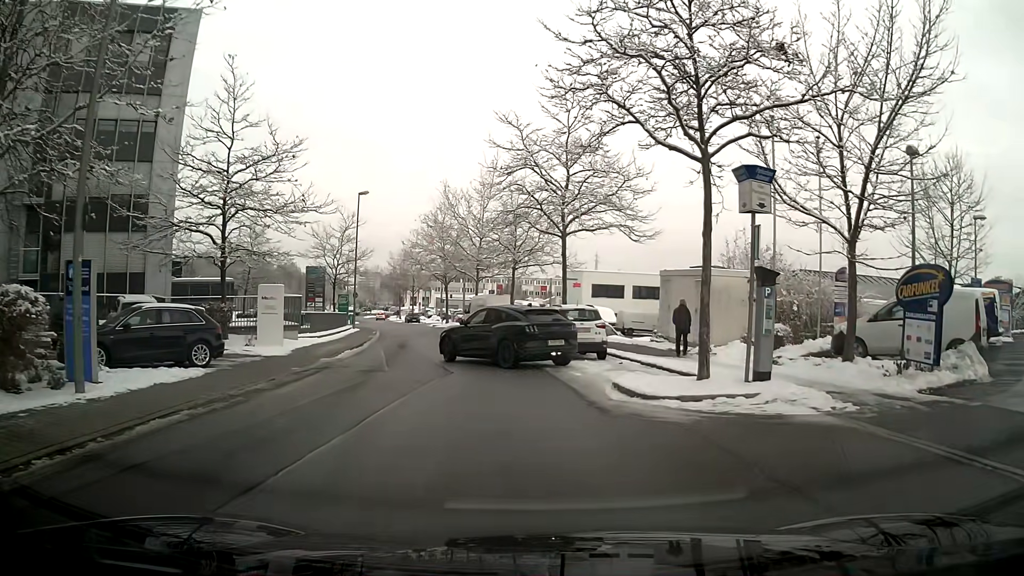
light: Day
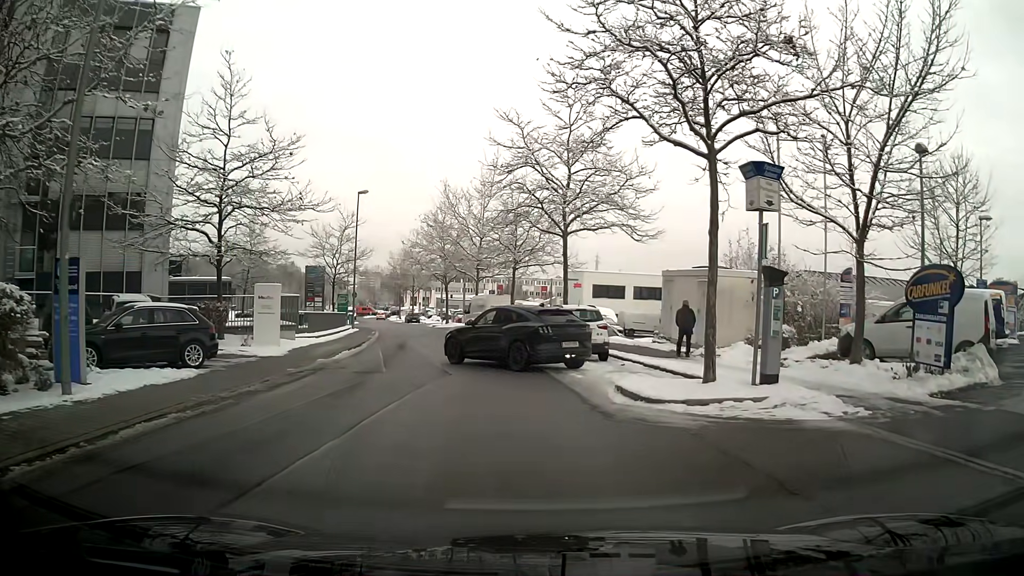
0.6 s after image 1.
(0.0, +0.3) m; 0°
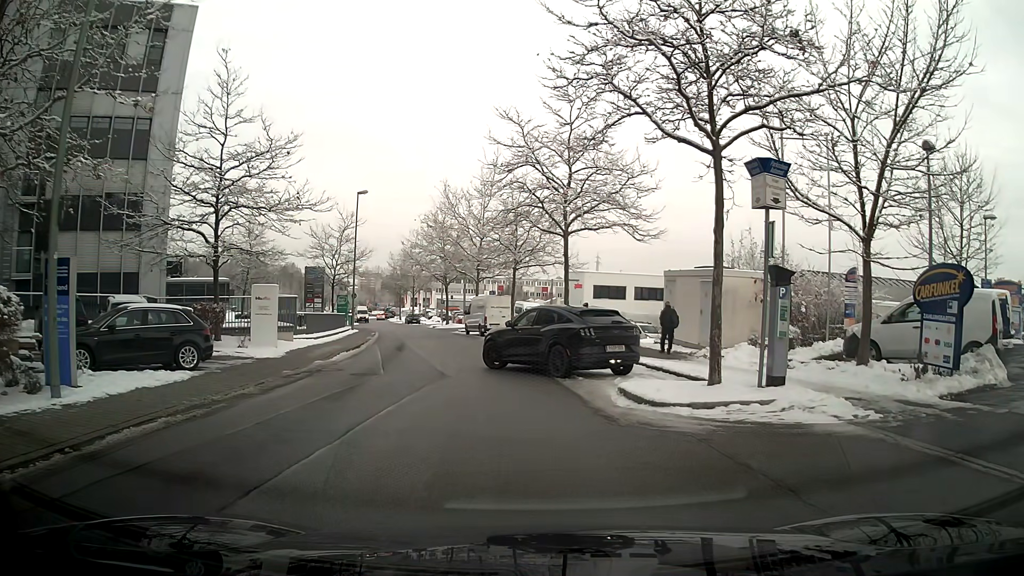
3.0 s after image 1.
(0.0, +0.3) m; 0°
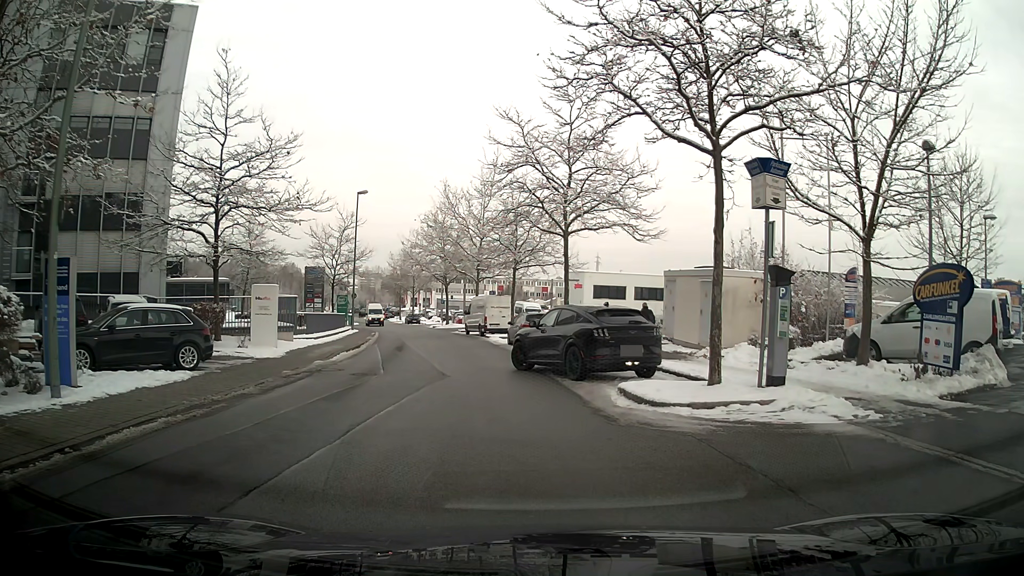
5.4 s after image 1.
(0.0, 0.0) m; 0°
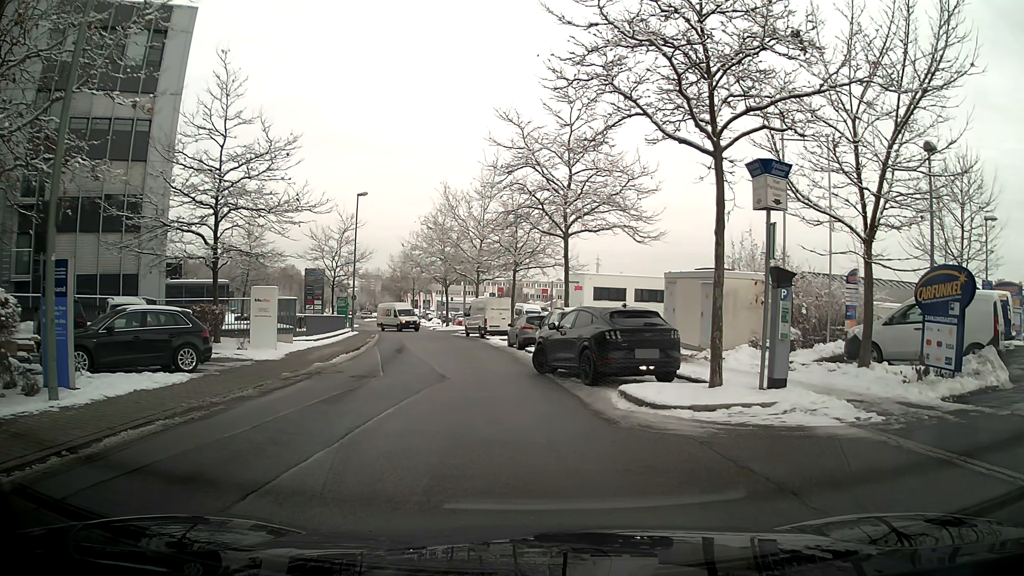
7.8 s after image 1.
(0.0, +0.1) m; 0°
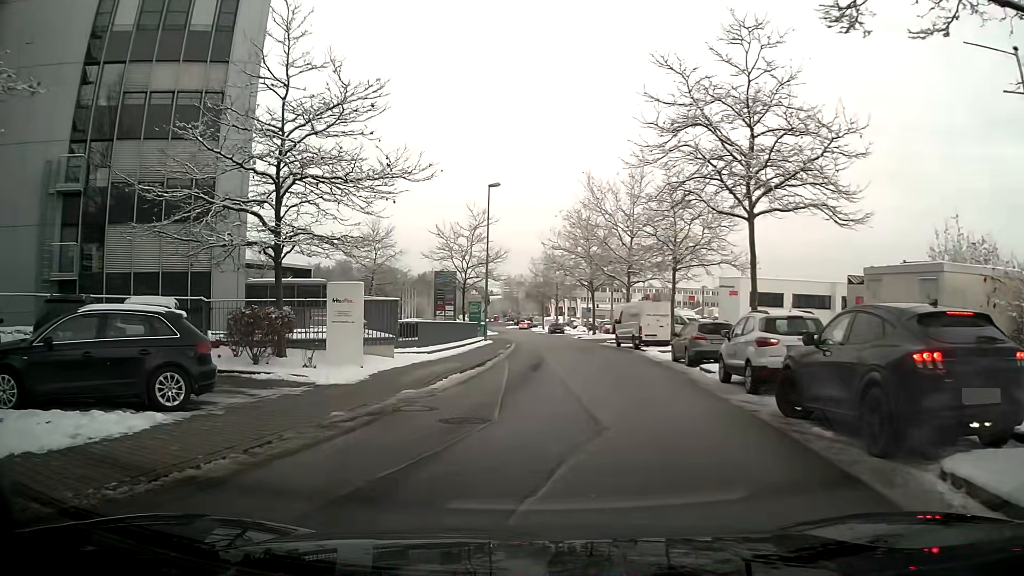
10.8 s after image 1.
(-0.7, +6.6) m; -13°
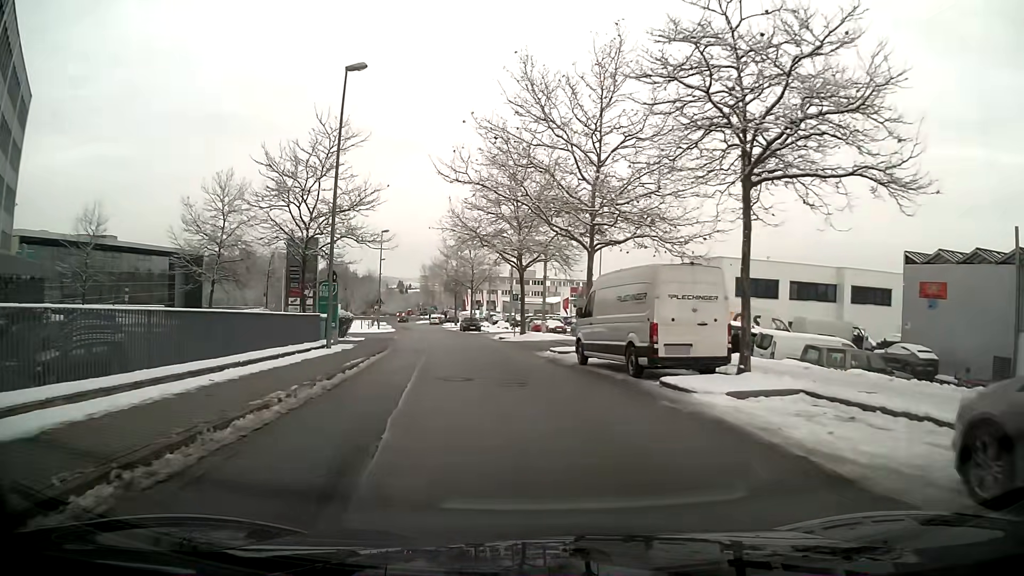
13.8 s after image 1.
(+1.5, +21.0) m; +8°
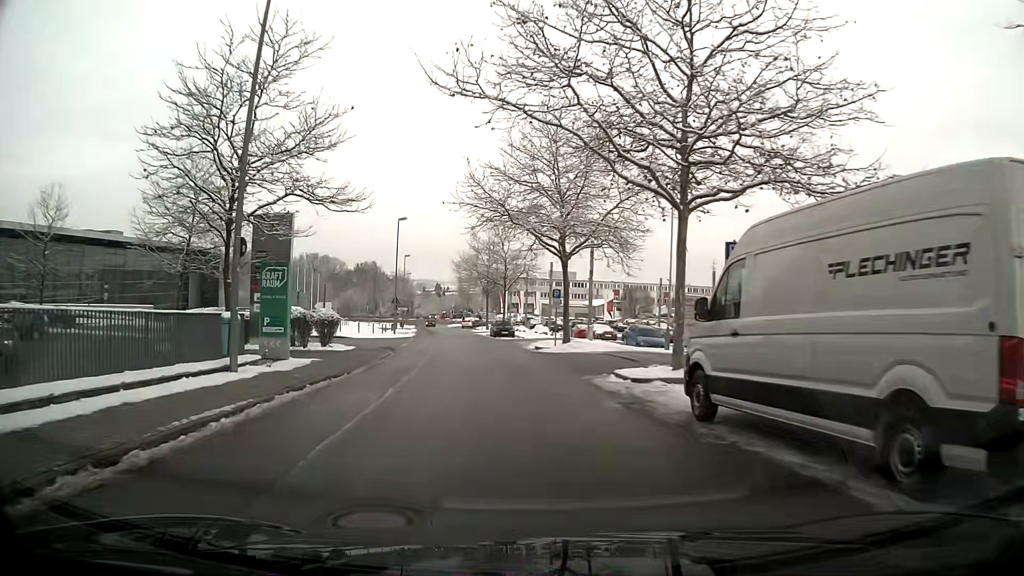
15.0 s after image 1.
(-0.2, +10.5) m; -3°
(0, +10) (-1, +20) (-2, +30) (-4, +40) (-5, +50) (-6, +60) (-8, +70) (-9, +79) (-11, +89) (-13, +99) m
